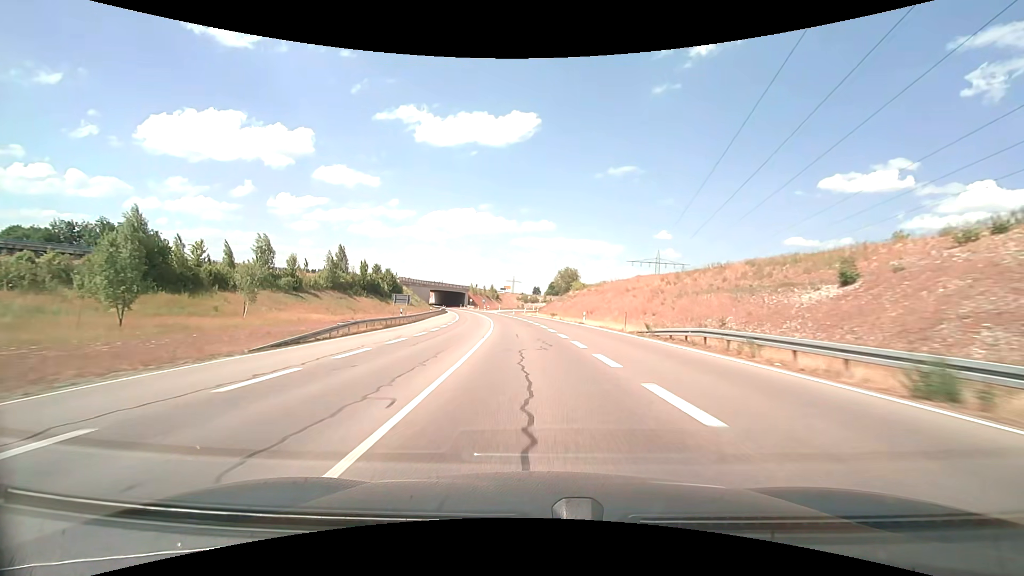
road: trunk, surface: asphalt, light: Day
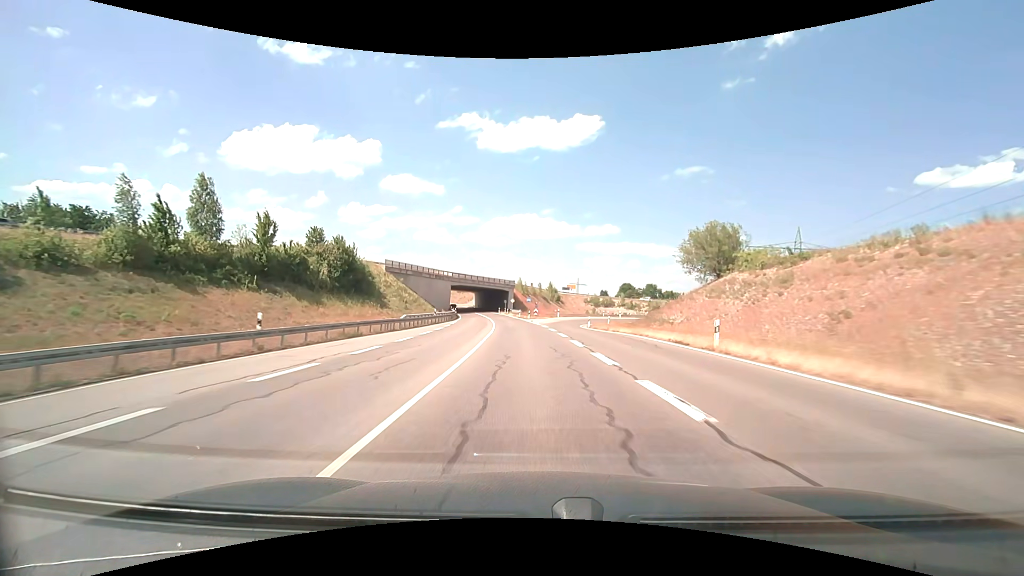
(-3.8, +59.3) m; -7°
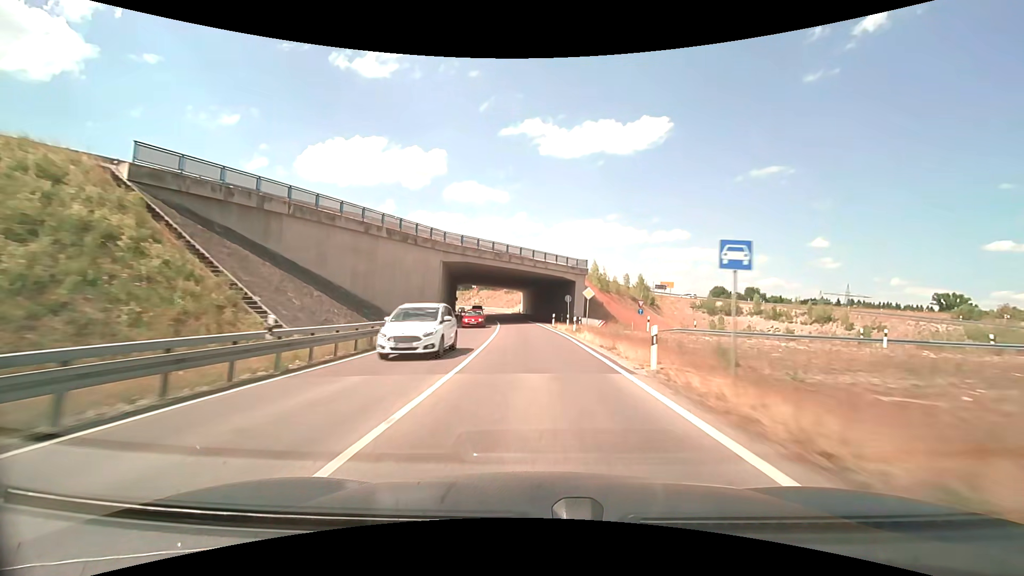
(-3.6, +59.3) m; -8°
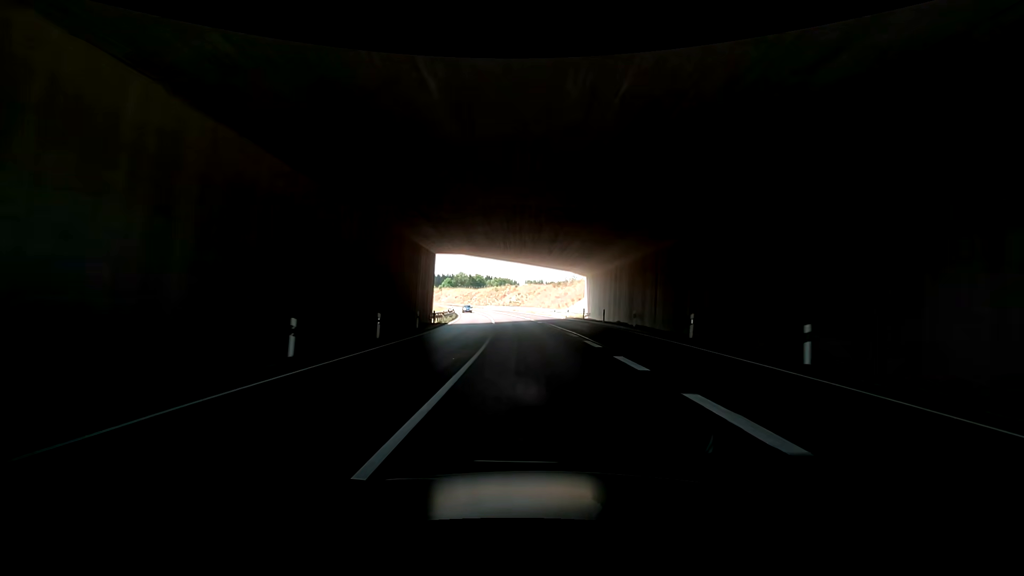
(-2.8, +59.1) m; -5°
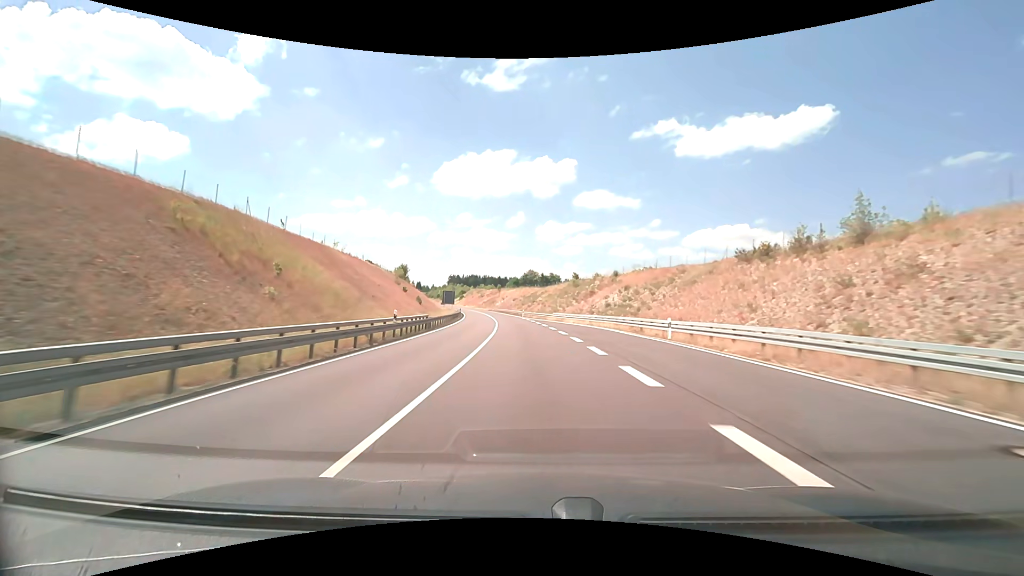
(-3.0, +73.5) m; -10°
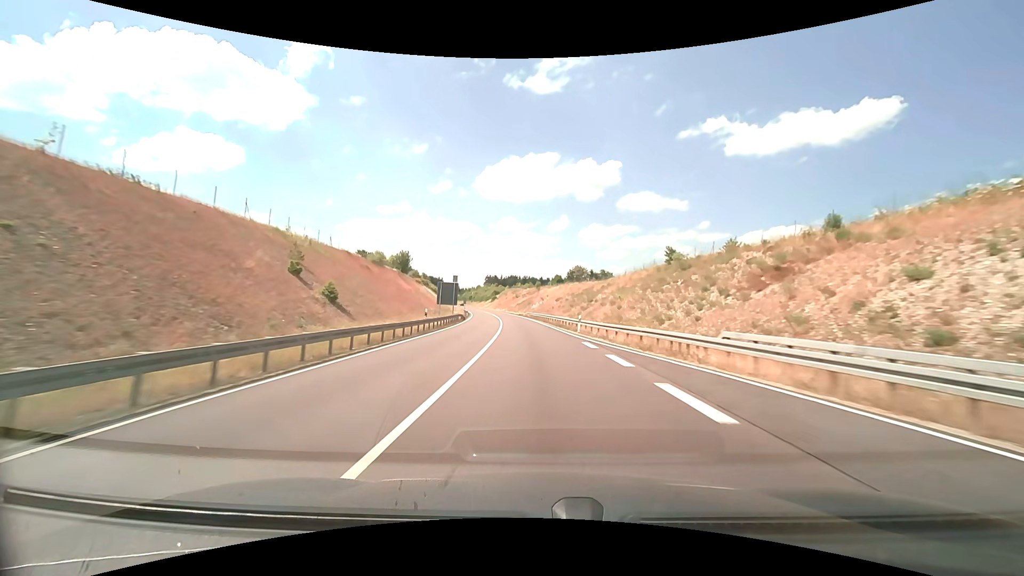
(-2.1, +44.6) m; -5°
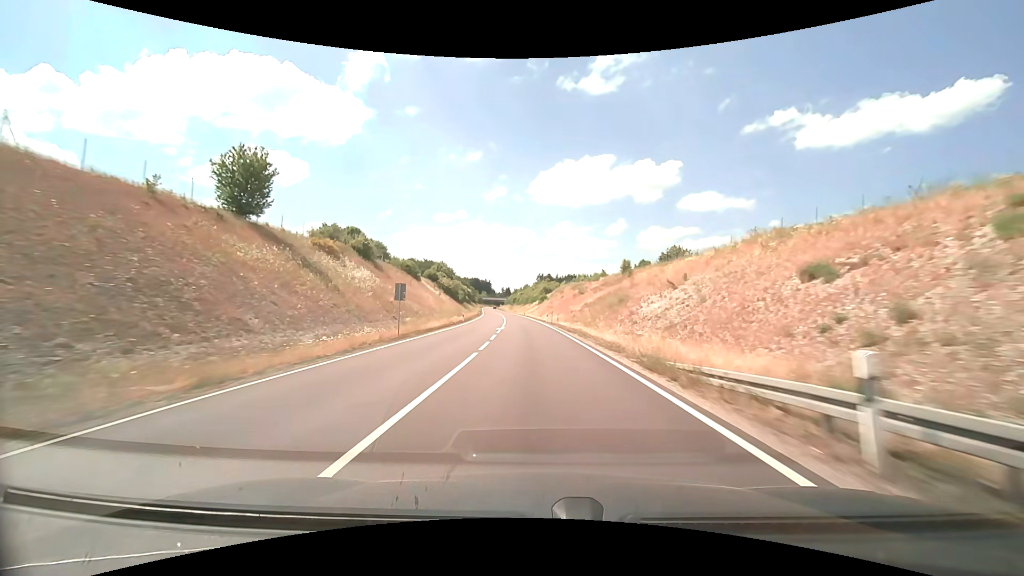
(-4.3, +76.9) m; -6°
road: primary
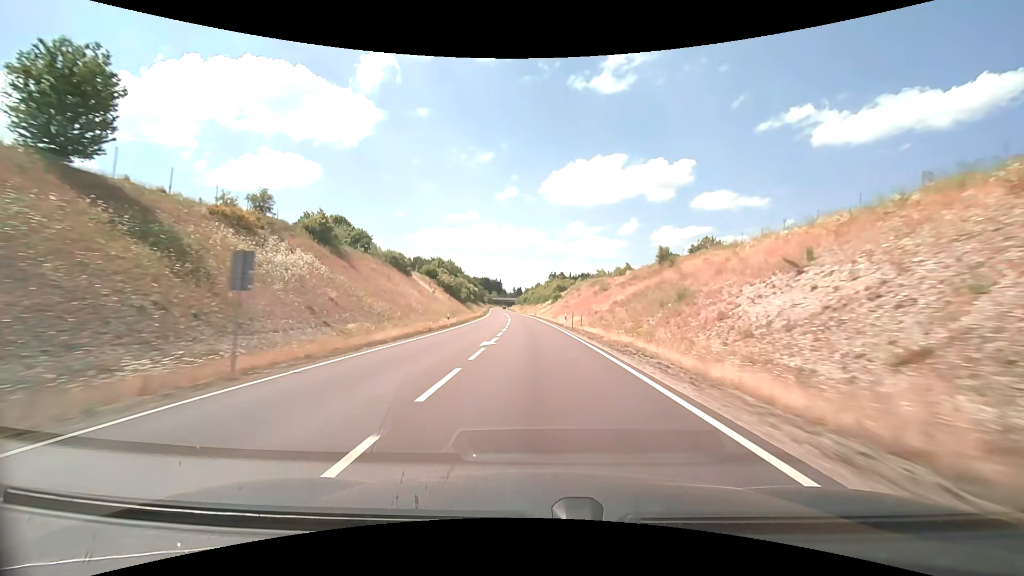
(-0.2, +15.8) m; -1°
(0, +10) (0, +20) (-1, +30) (-1, +40) (-1, +50) (-2, +60) (-2, +70) (-3, +80) (-4, +90) (-4, +100) m
